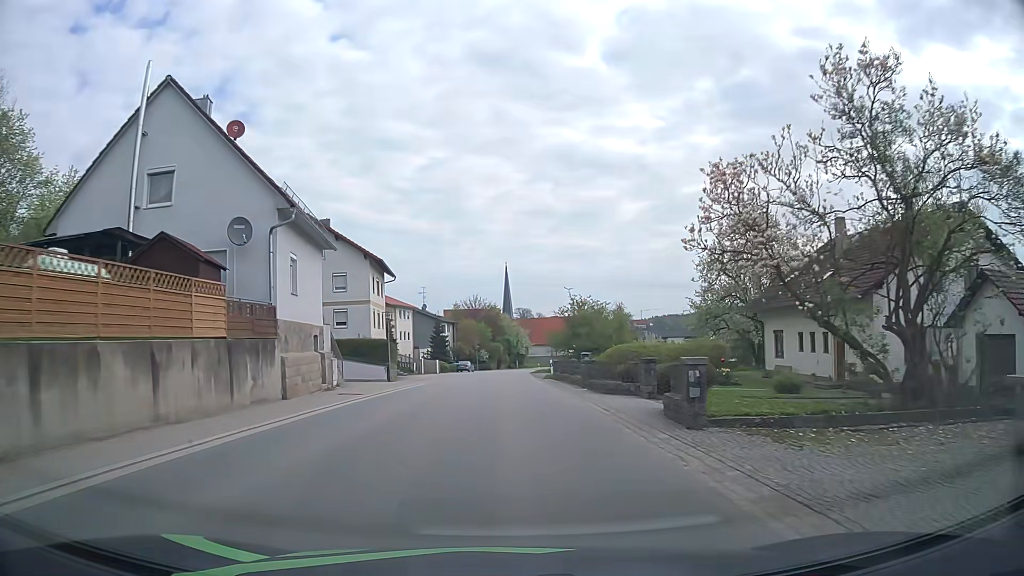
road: tertiary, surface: asphalt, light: Day
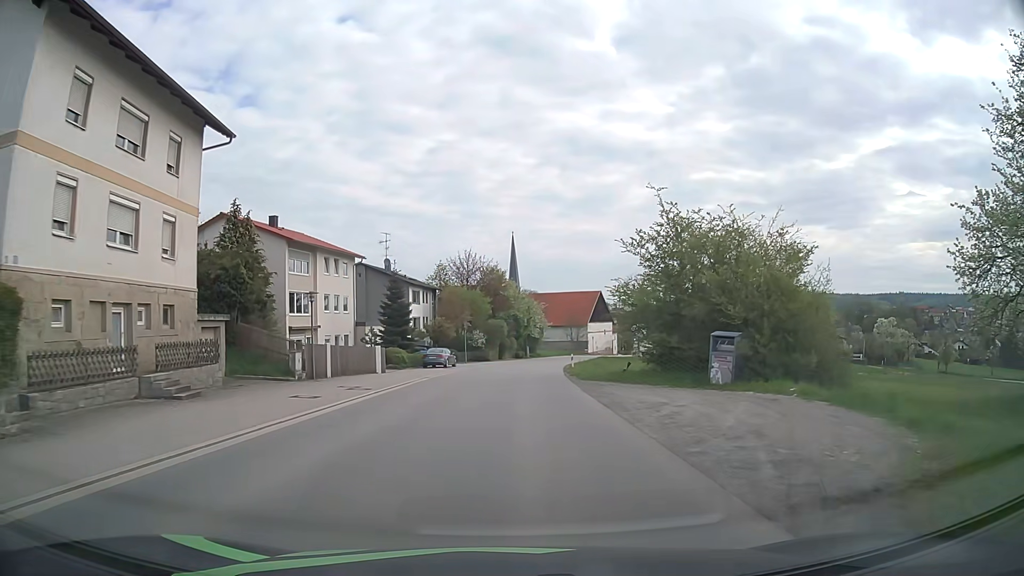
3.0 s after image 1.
(-0.1, +39.2) m; 0°
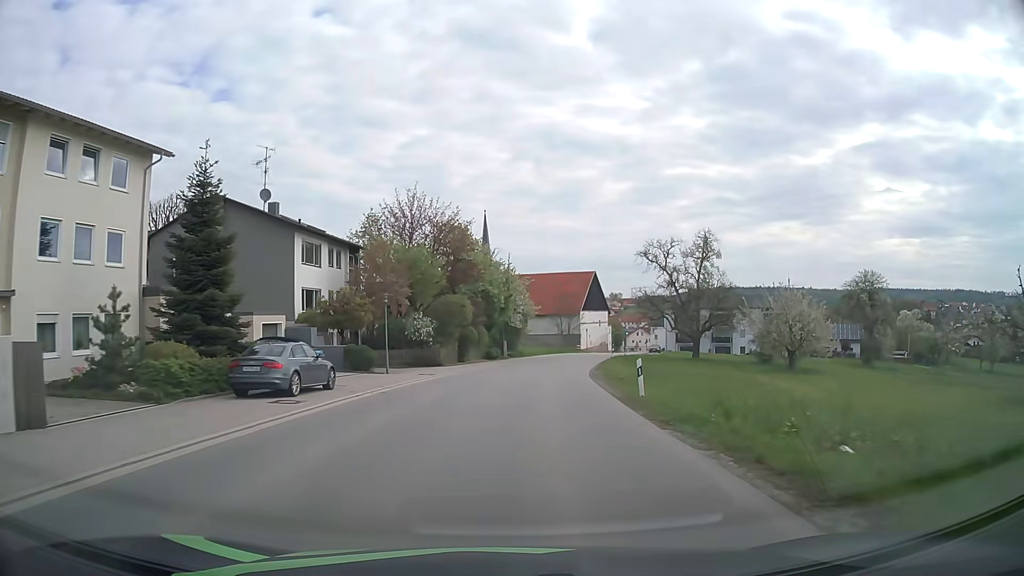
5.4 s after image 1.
(+0.6, +31.1) m; +3°
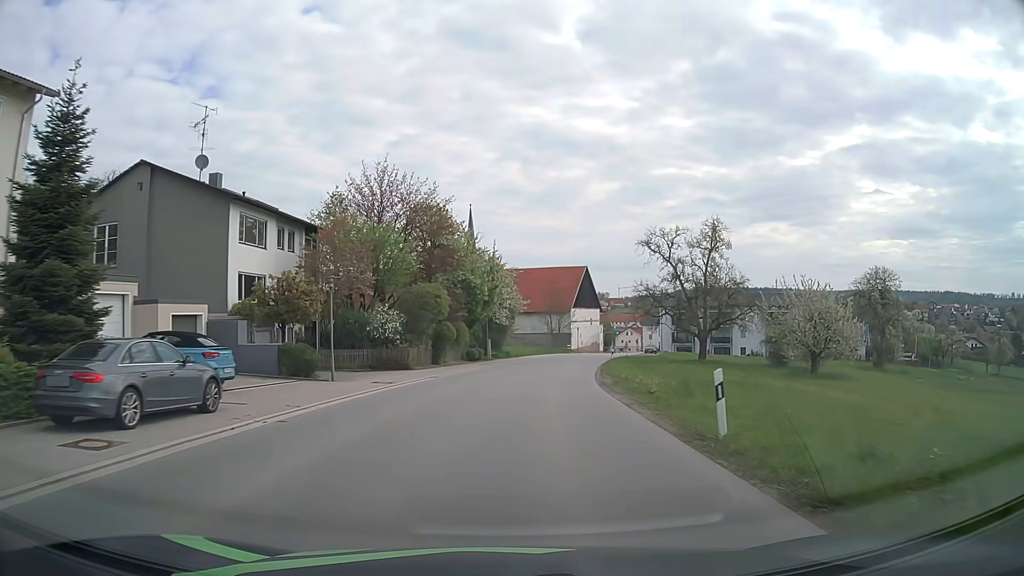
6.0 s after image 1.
(0.0, +7.7) m; +1°
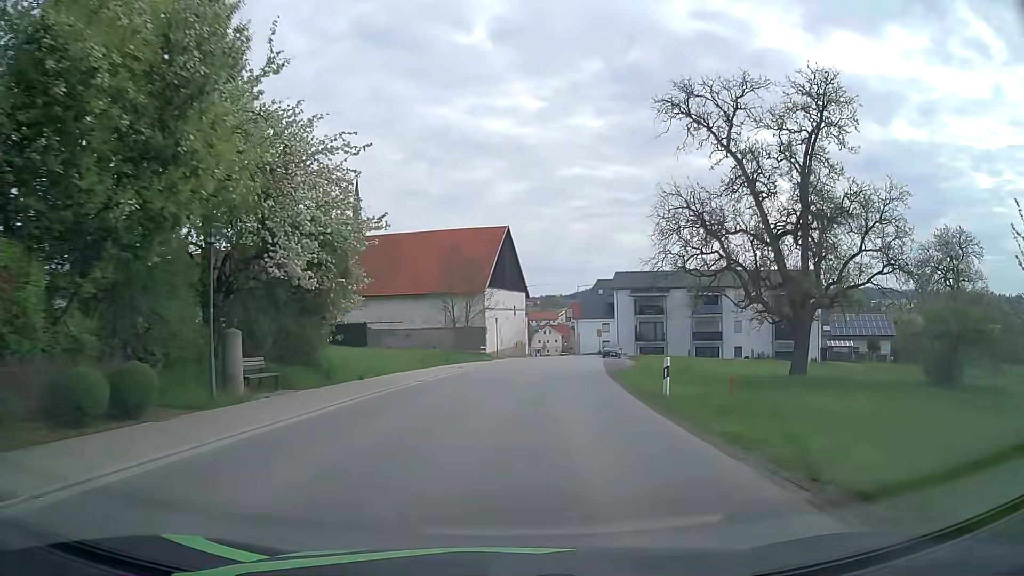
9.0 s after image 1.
(+2.5, +38.3) m; +8°
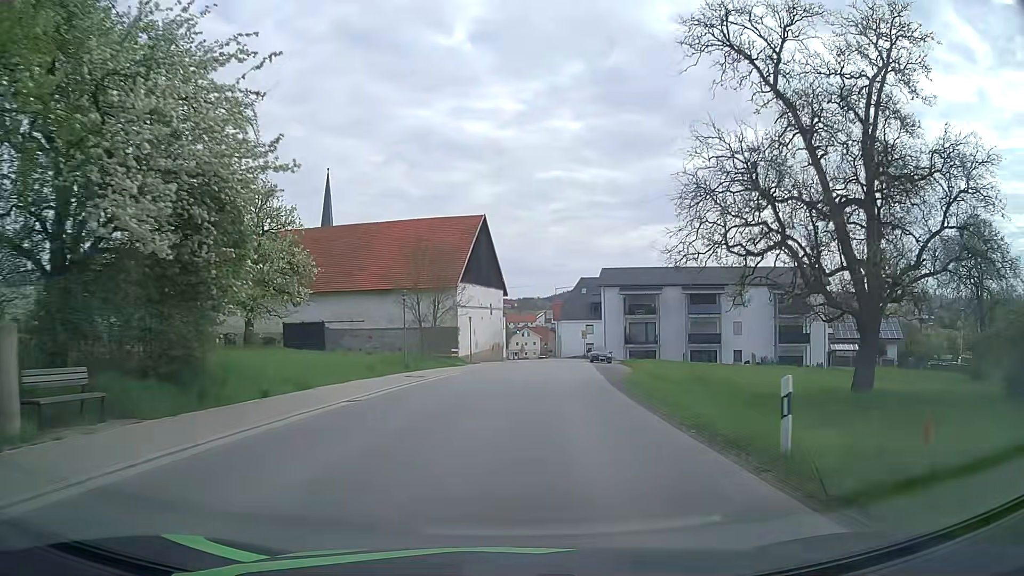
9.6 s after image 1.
(+0.1, +7.6) m; +2°
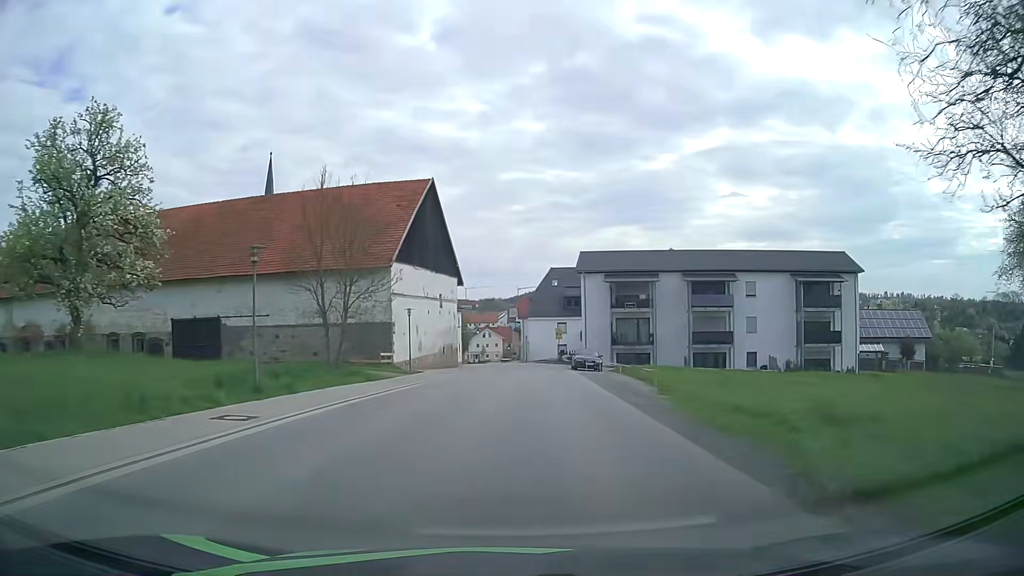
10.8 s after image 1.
(+0.4, +15.2) m; +3°
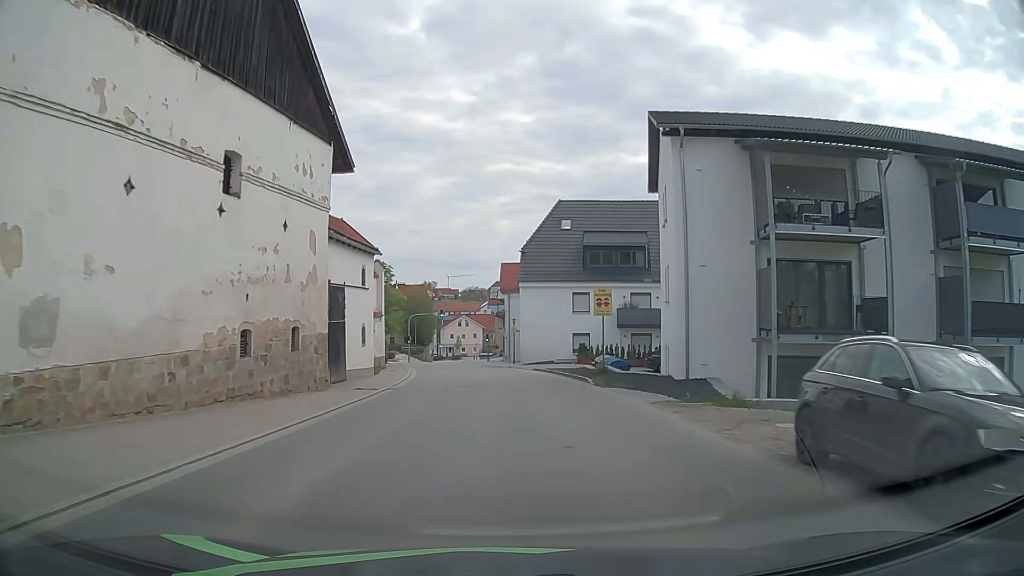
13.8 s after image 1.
(+1.1, +38.2) m; +2°
(0, +10) (0, +20) (-1, +30) (-2, +40) (-3, +50) (-4, +60) (-5, +70) (-6, +80) (-7, +90) (-7, +100) m
